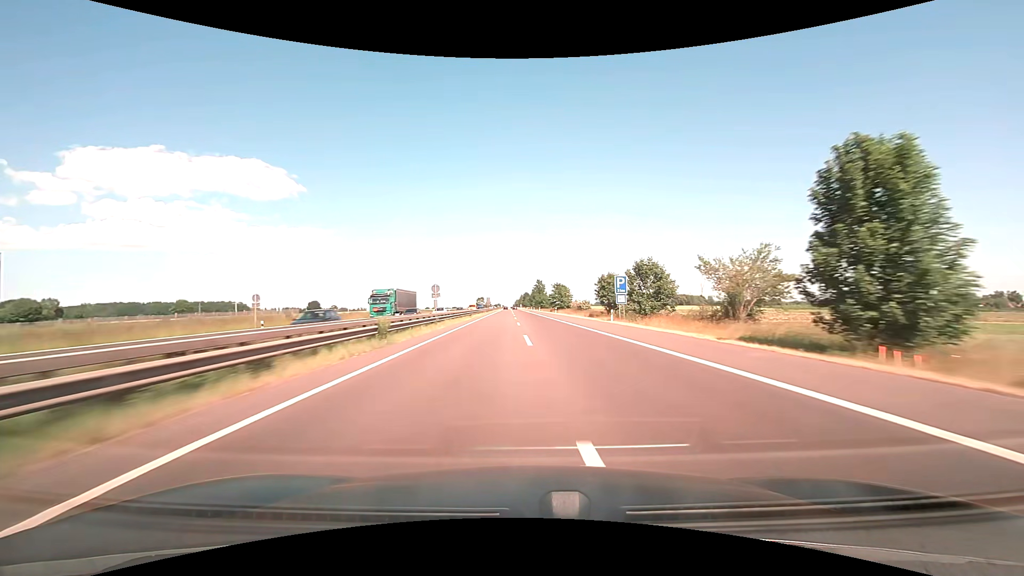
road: motorway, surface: asphalt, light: Day
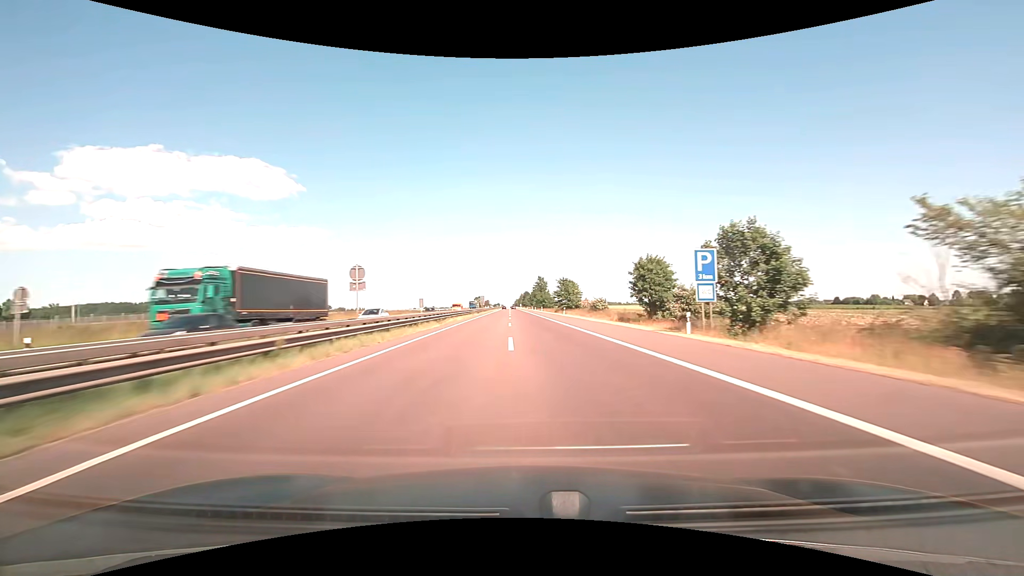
(0.0, +19.9) m; 0°
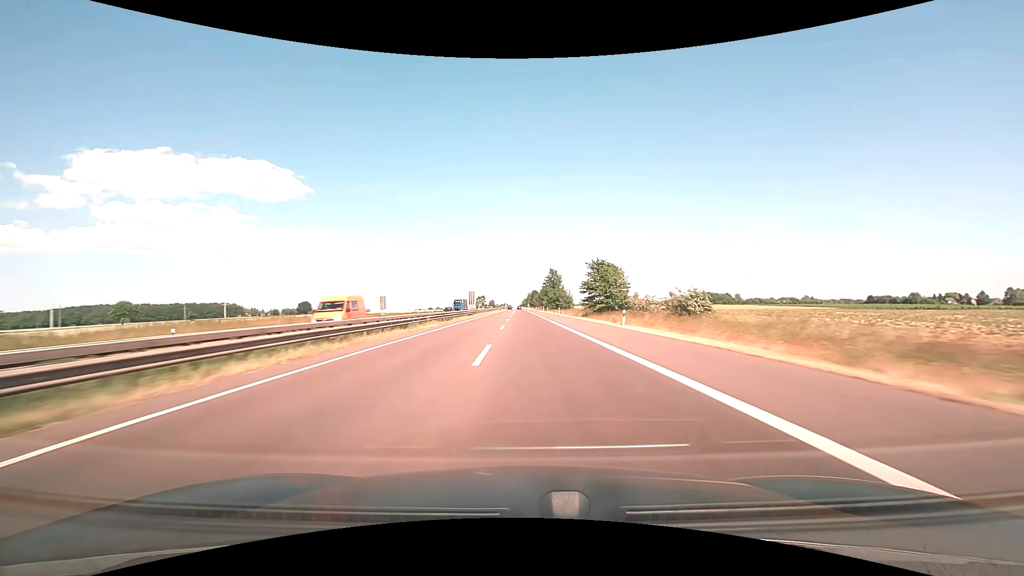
(-0.3, +39.7) m; -1°
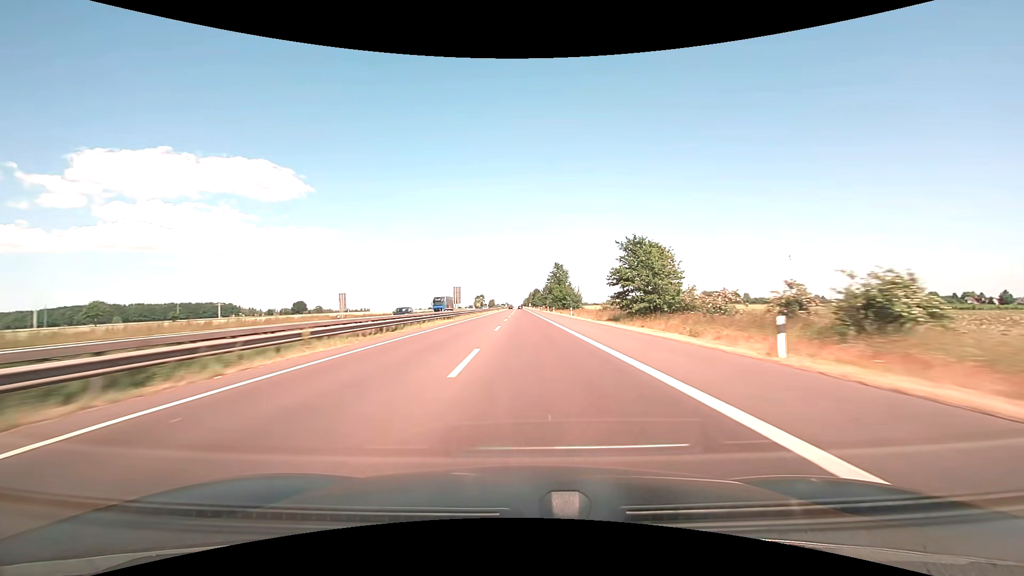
(0.0, +19.8) m; 0°
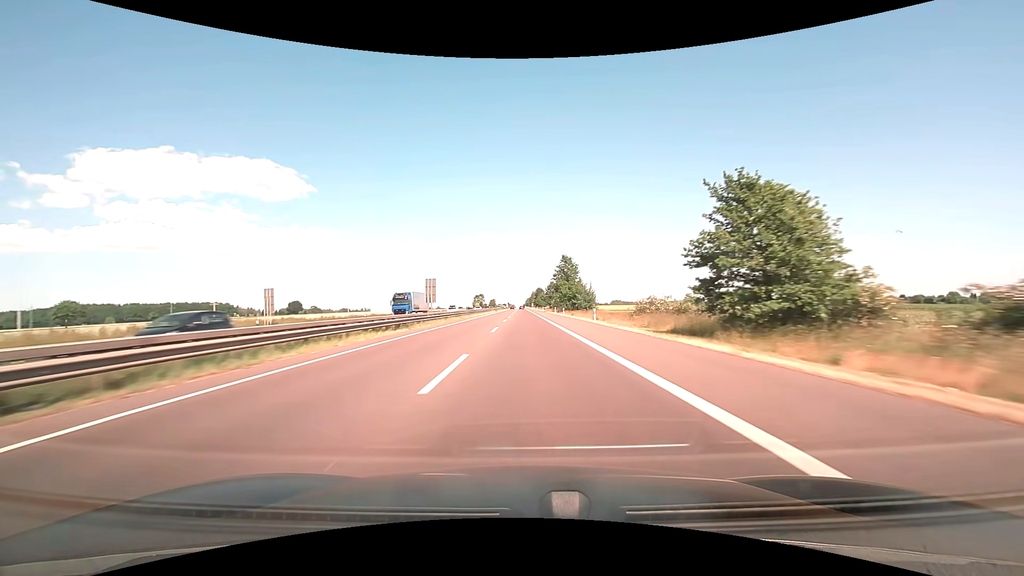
(0.0, +19.7) m; 0°
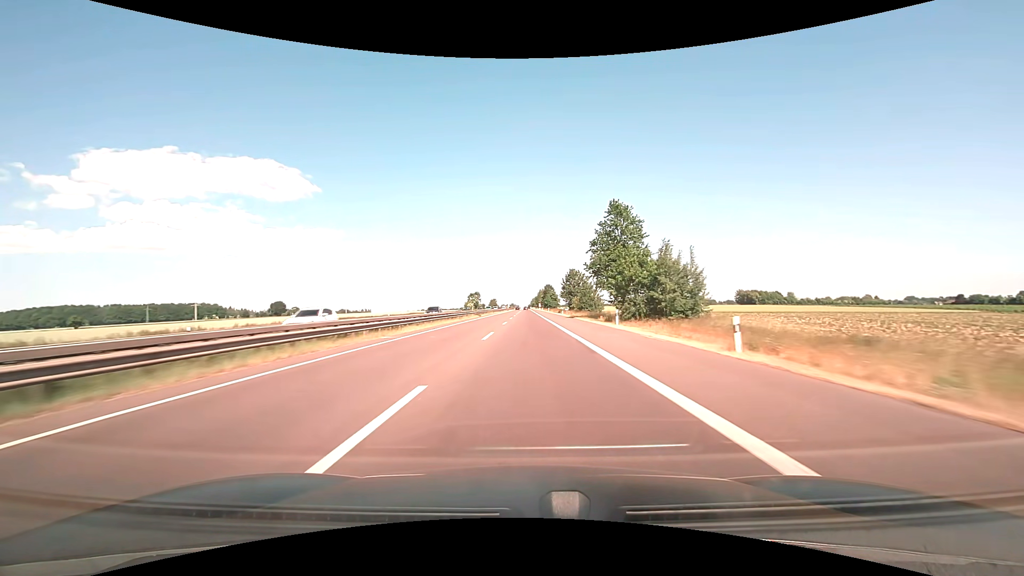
(-0.3, +59.2) m; -1°
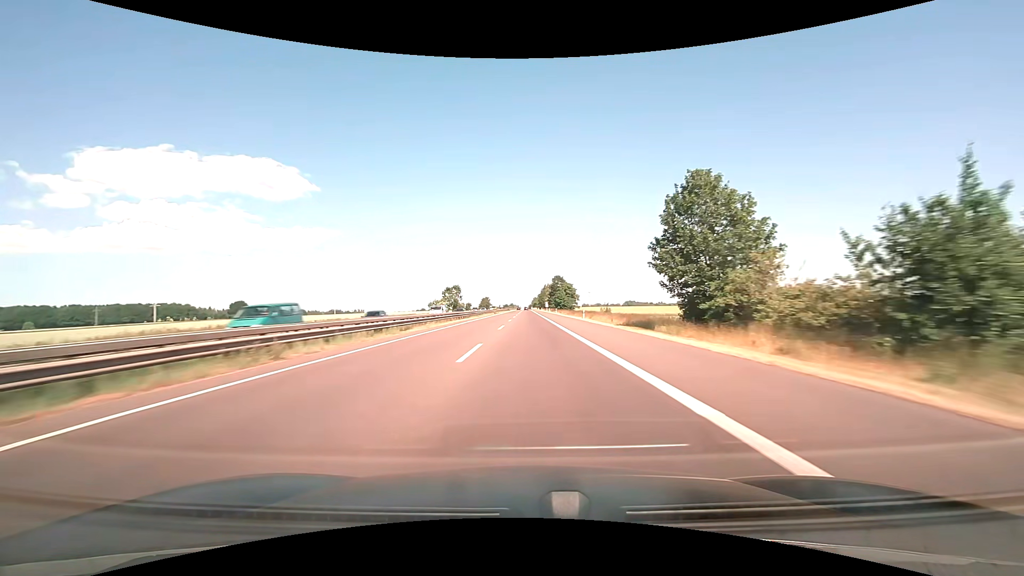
(-0.2, +79.9) m; 0°
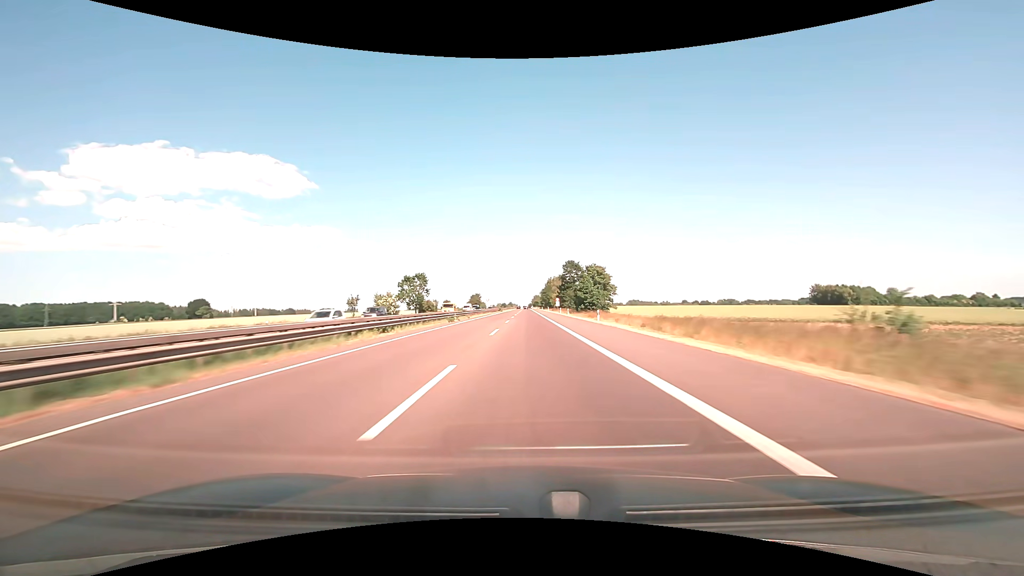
(+0.1, +60.9) m; 0°
(0, +10) (0, +20) (0, +30) (0, +40) (0, +50) (0, +60) (0, +70) (0, +80) (0, +90) (0, +100) m
